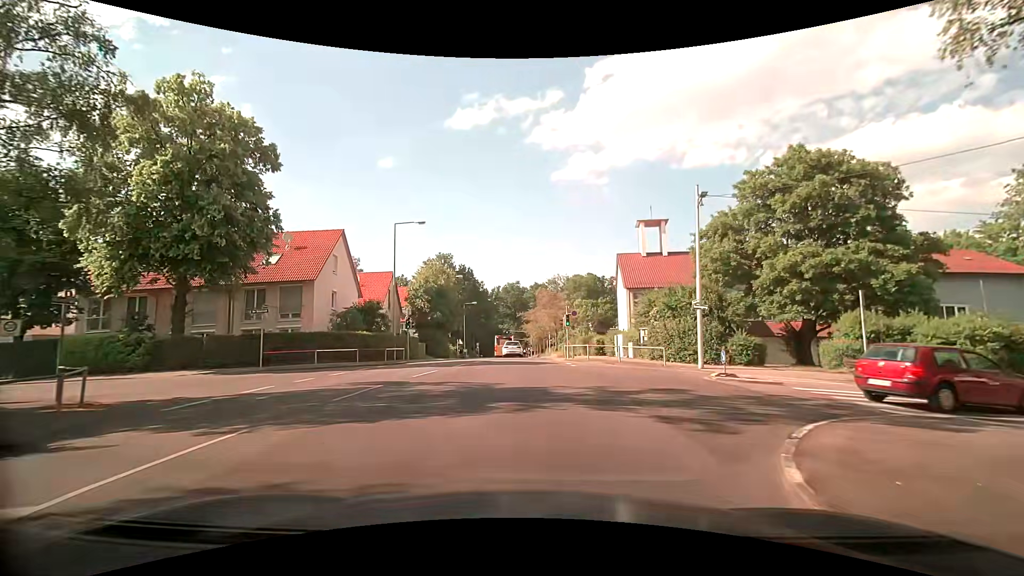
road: tertiary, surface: asphalt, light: Day
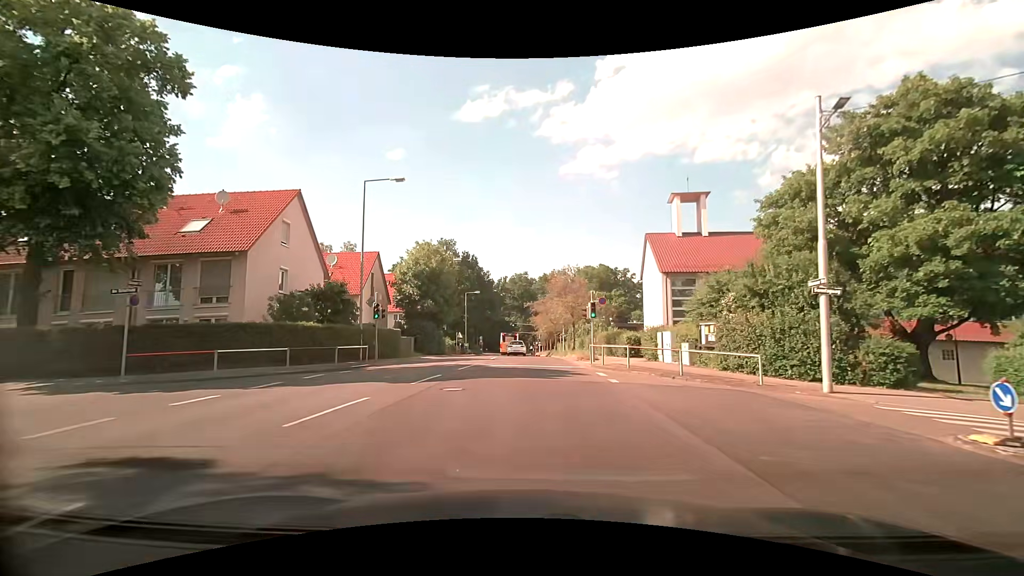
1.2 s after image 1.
(-0.1, +9.3) m; 0°
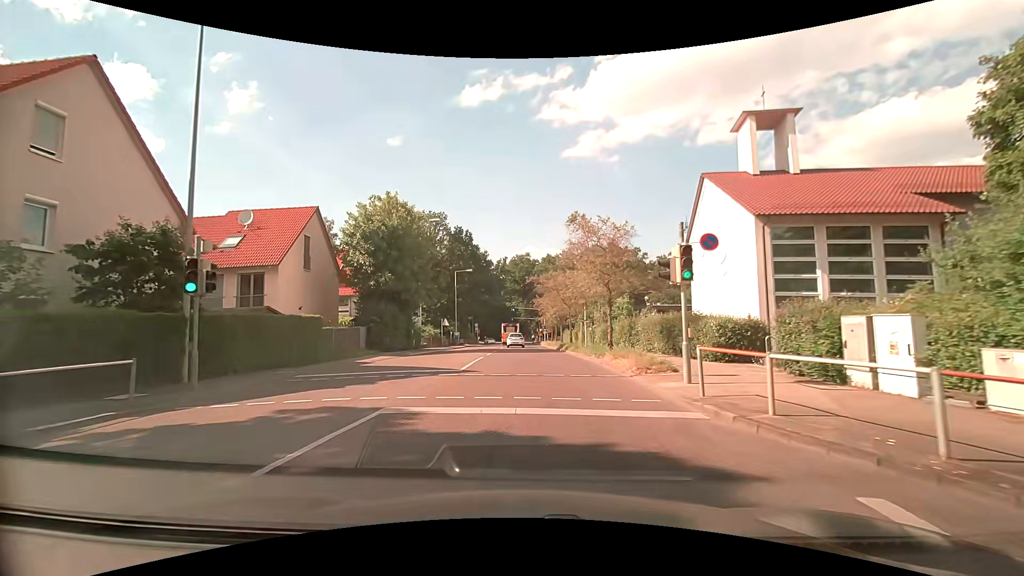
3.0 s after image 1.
(-0.1, +14.6) m; 0°
(0, +10) (0, +20) (-1, +30) (-1, +40) (-1, +50) (-2, +60) (-2, +70) (-3, +80) (-4, +90) (-4, +100) m
